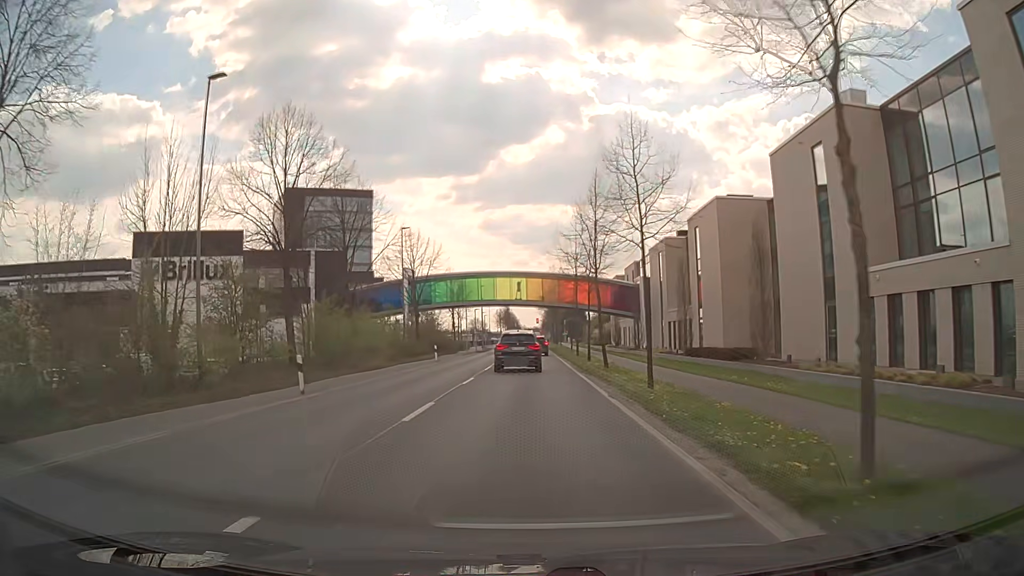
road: secondary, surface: asphalt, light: Day
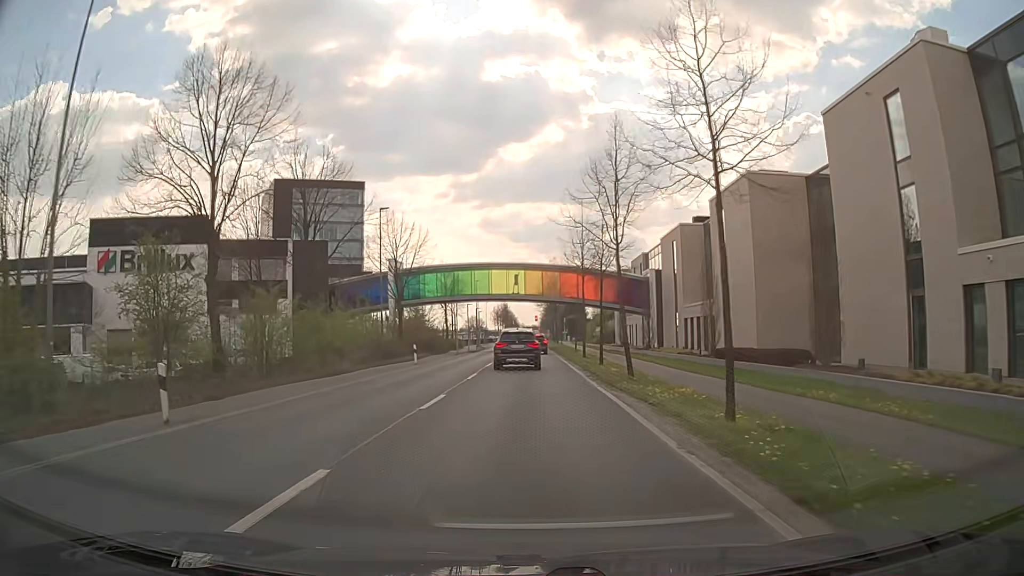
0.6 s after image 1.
(+0.1, +7.5) m; 0°
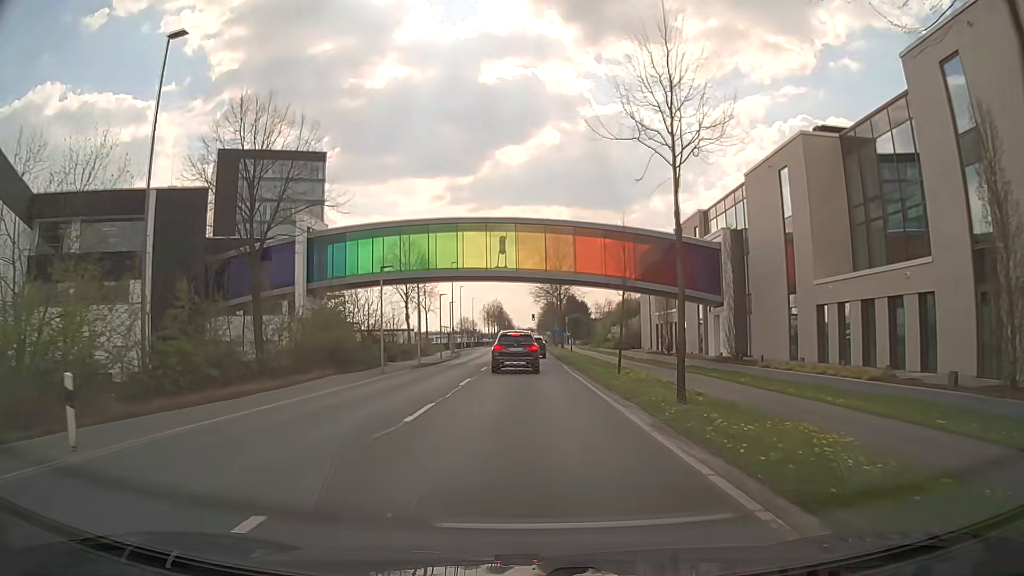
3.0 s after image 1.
(+0.1, +28.7) m; 0°
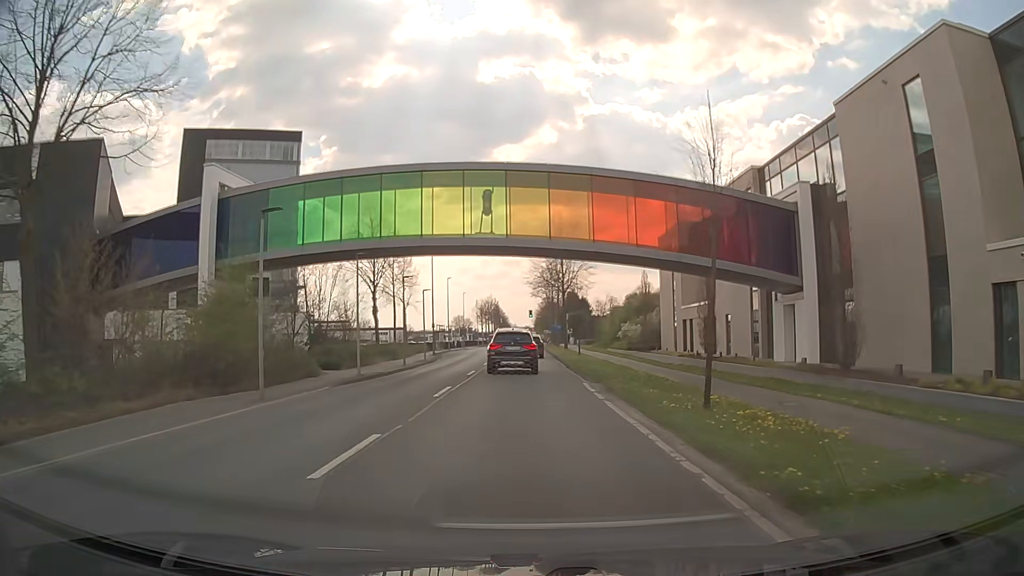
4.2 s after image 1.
(+0.1, +13.6) m; +1°
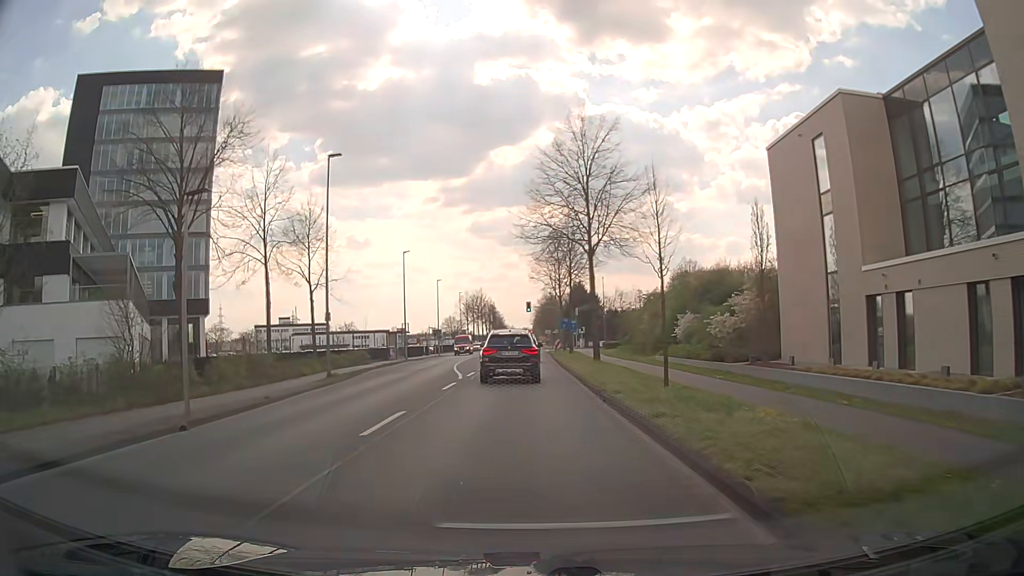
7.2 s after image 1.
(-0.1, +32.8) m; -1°
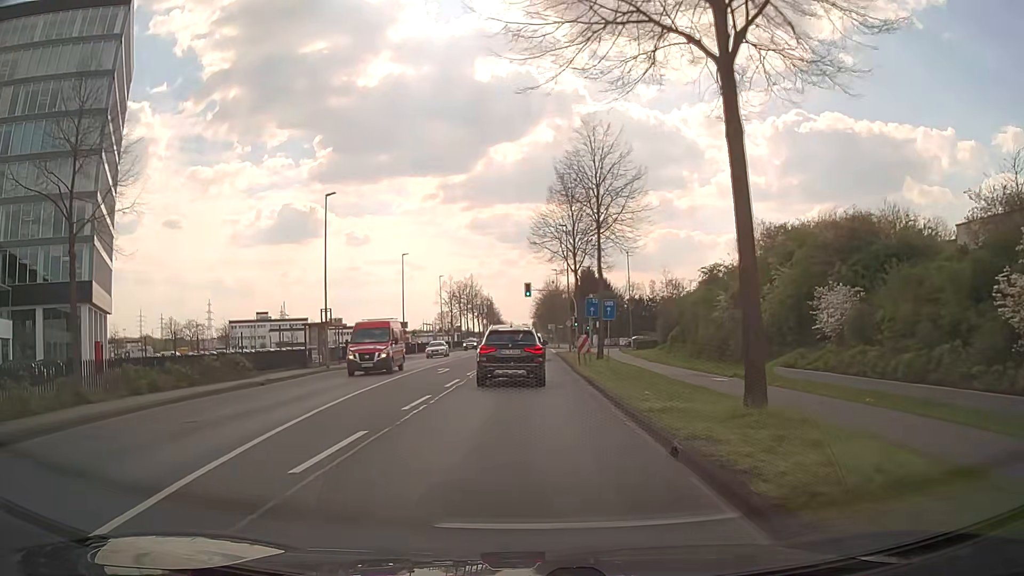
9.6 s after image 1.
(+0.3, +25.5) m; +2°
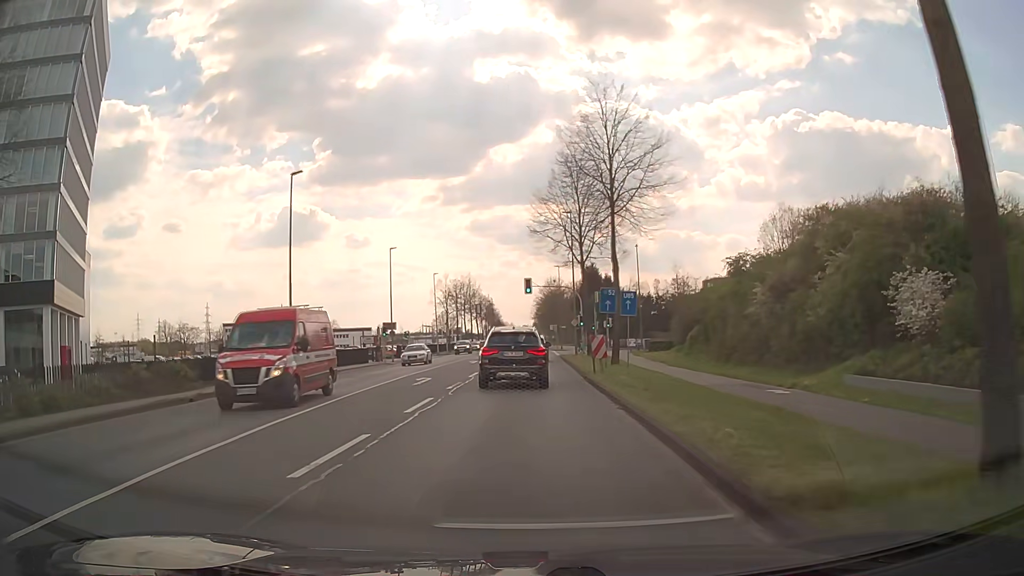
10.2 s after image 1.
(-0.1, +6.2) m; -1°
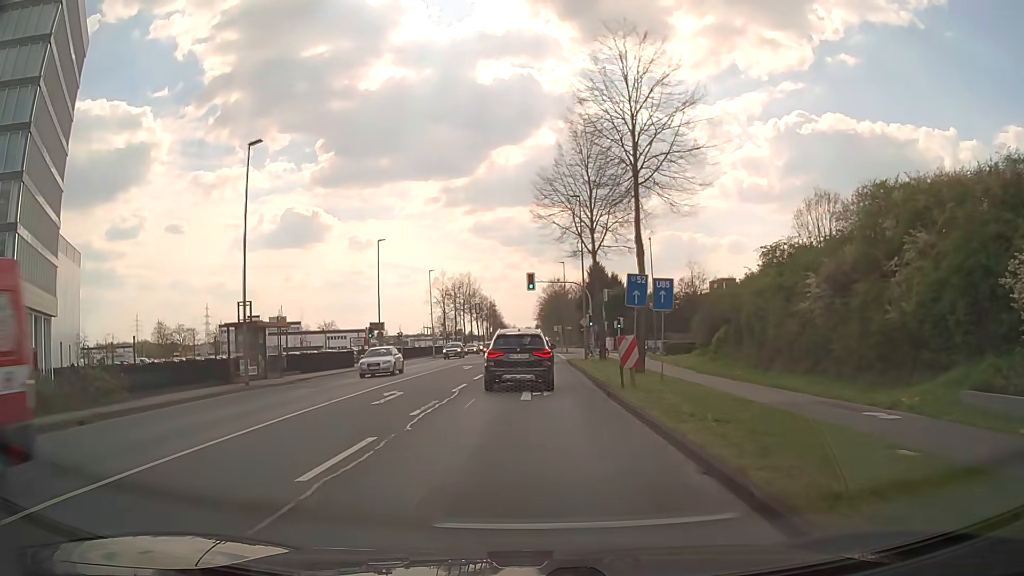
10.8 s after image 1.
(0.0, +6.1) m; +1°
